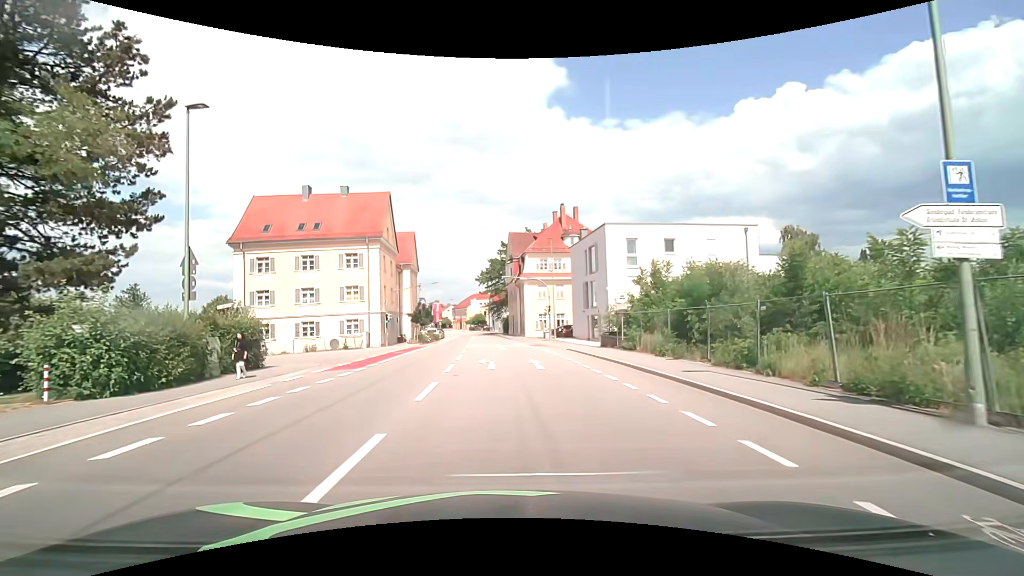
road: tertiary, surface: asphalt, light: Day
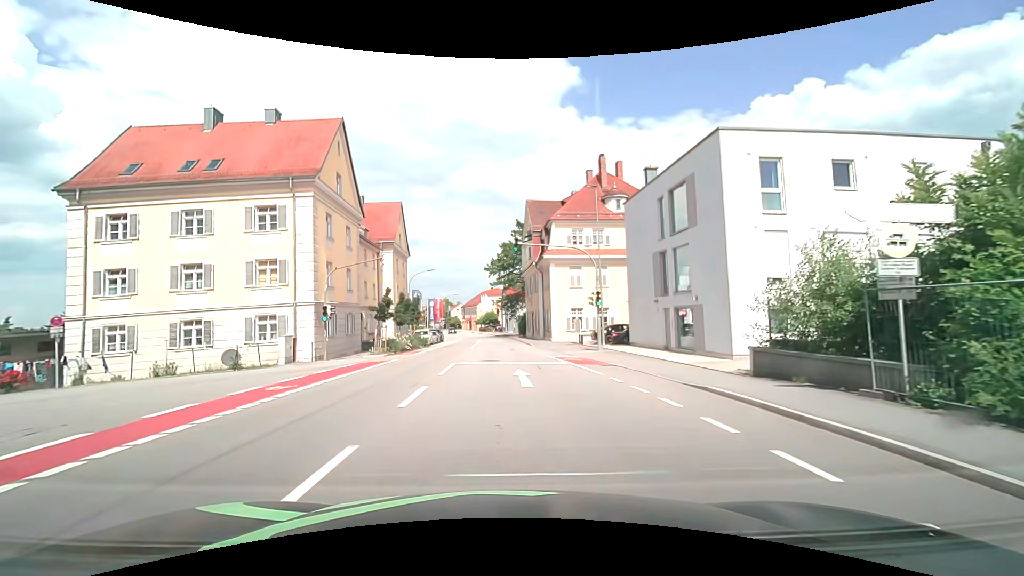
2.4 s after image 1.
(-0.4, +18.6) m; -2°
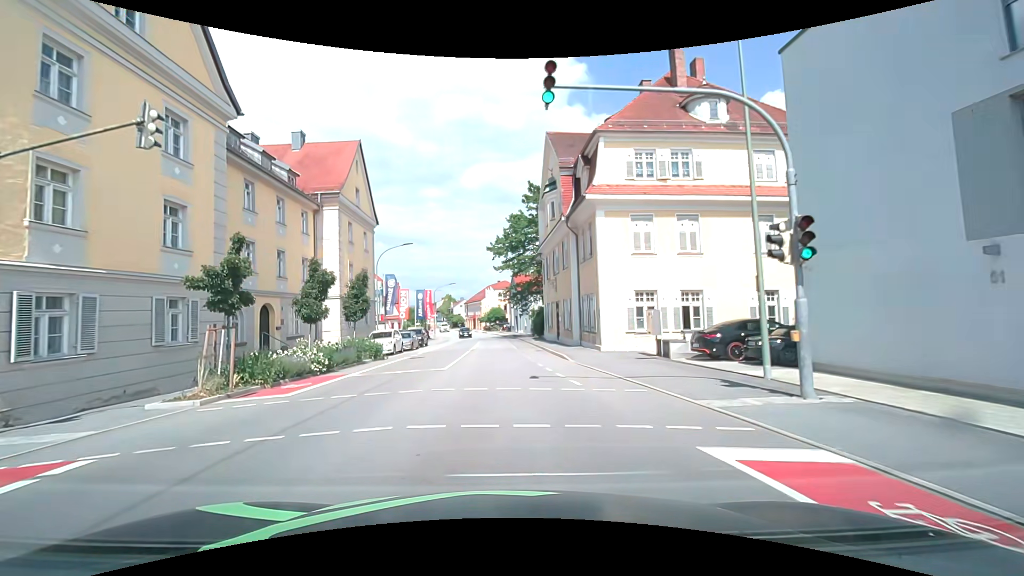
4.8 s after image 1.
(-0.1, +18.7) m; -1°
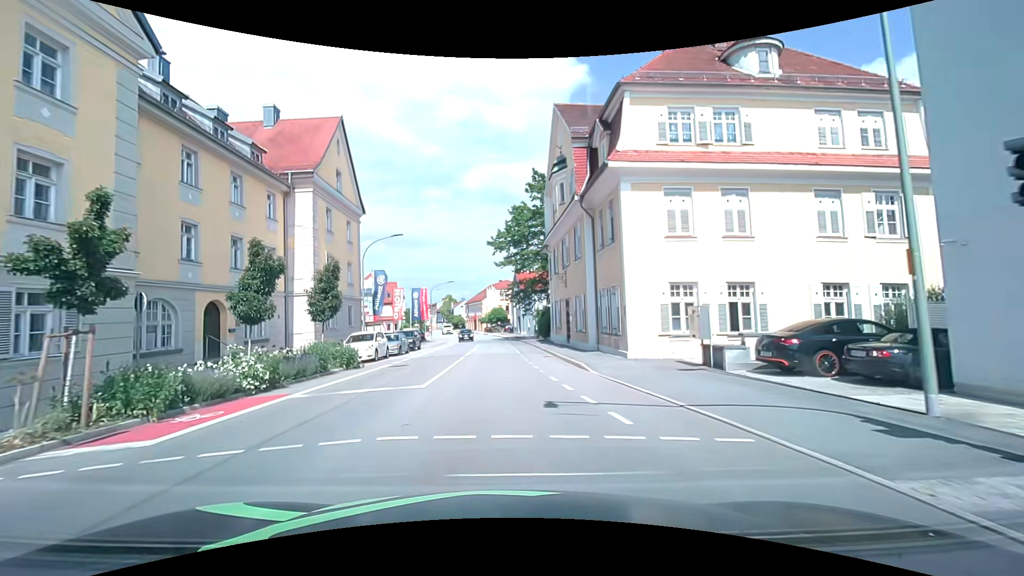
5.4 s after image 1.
(0.0, +4.7) m; -1°
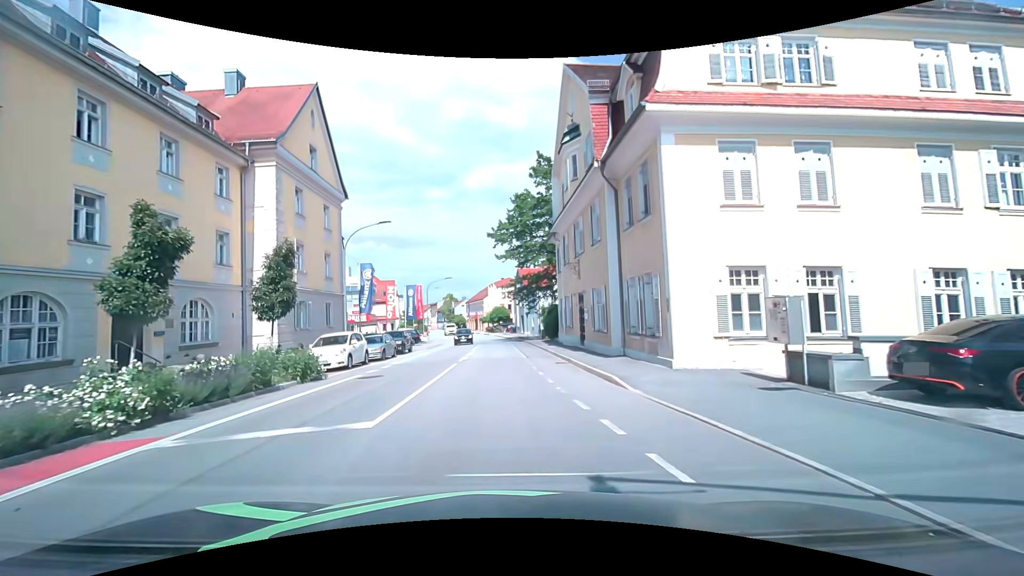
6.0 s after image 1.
(0.0, +4.7) m; +1°
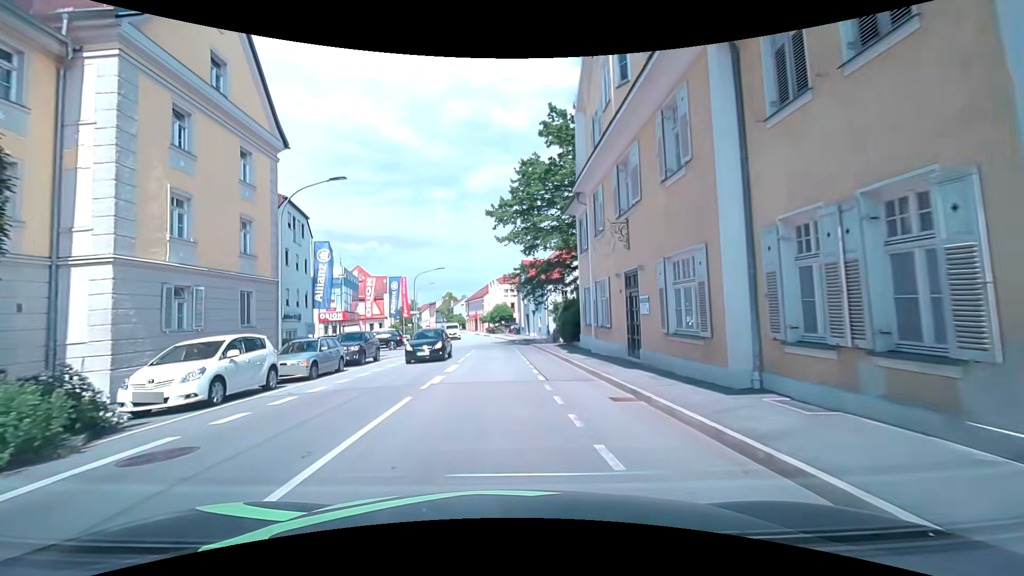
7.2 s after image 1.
(-0.1, +9.9) m; -1°
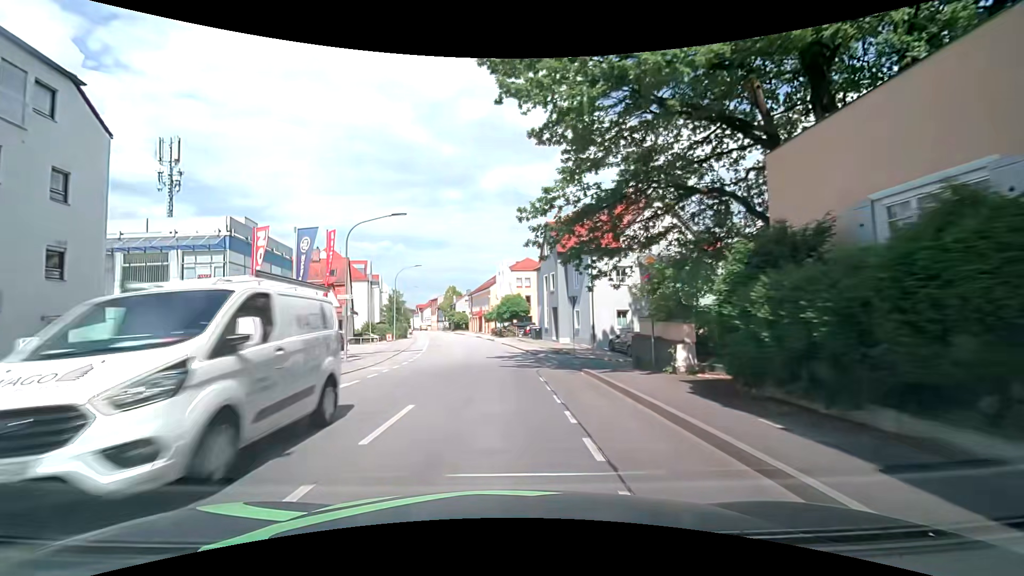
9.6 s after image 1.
(0.0, +24.0) m; 0°
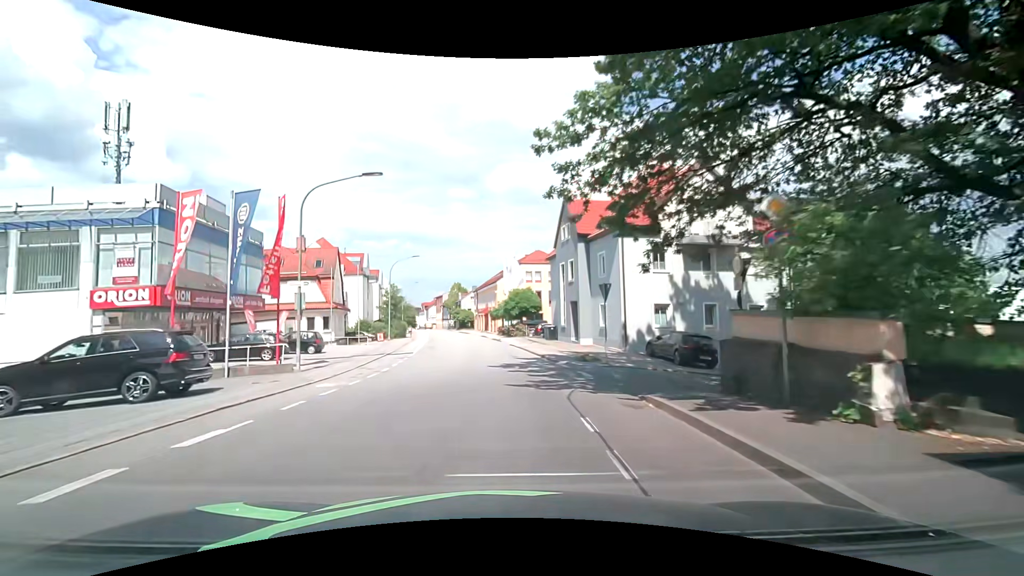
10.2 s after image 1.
(-0.1, +6.8) m; -1°
(0, +10) (0, +20) (-1, +30) (-2, +40) (-4, +50) (-5, +60) (-7, +70) (-8, +79) (-10, +89) (-12, +99) m
